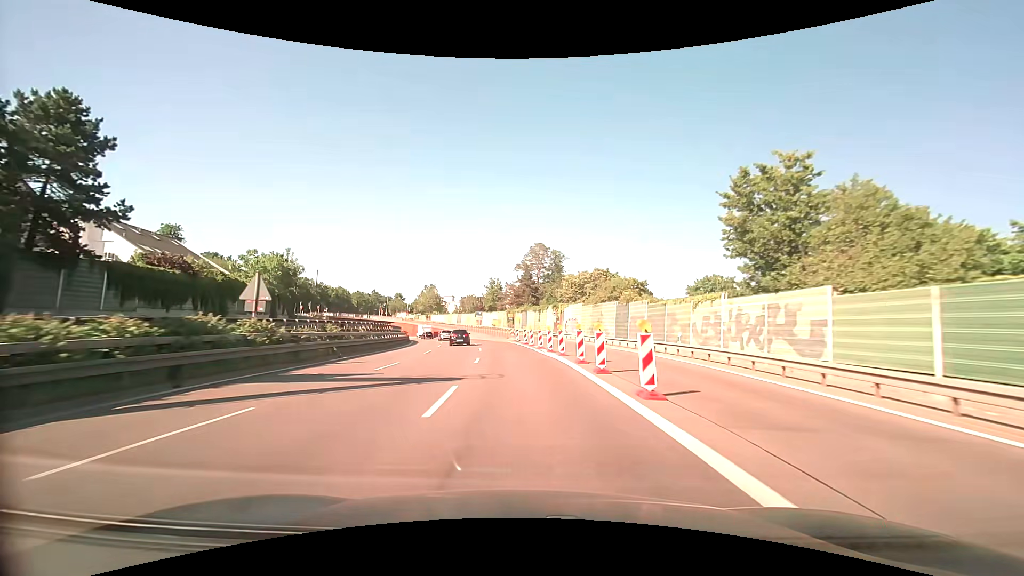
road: trunk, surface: asphalt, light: Day
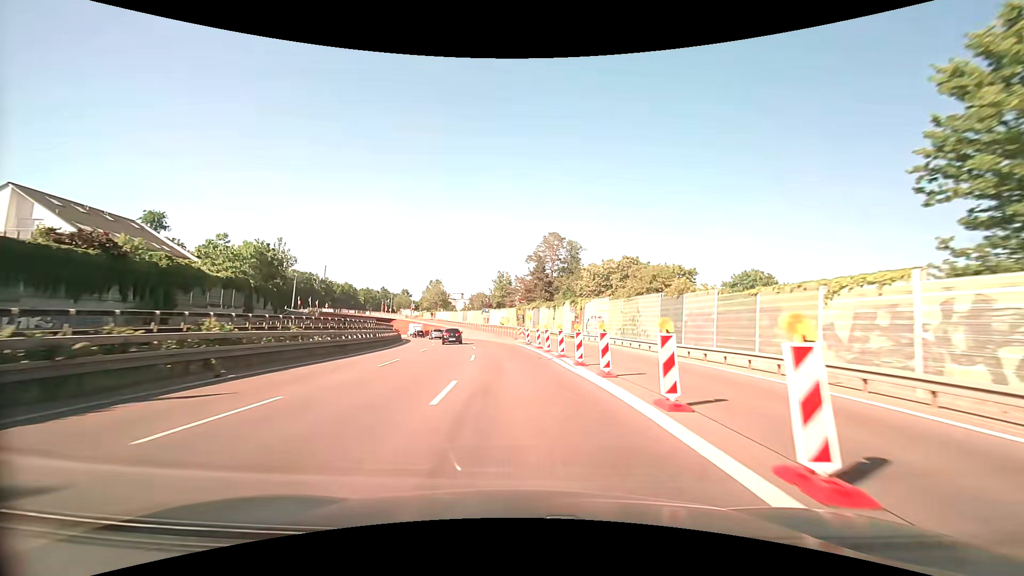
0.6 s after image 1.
(-0.1, +10.9) m; -1°
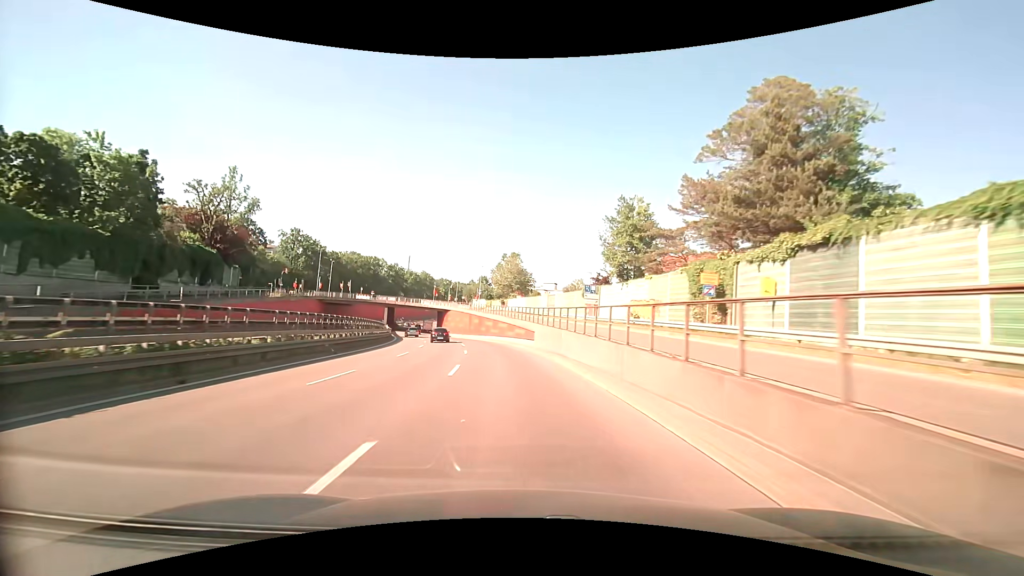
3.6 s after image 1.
(-4.7, +55.5) m; -11°
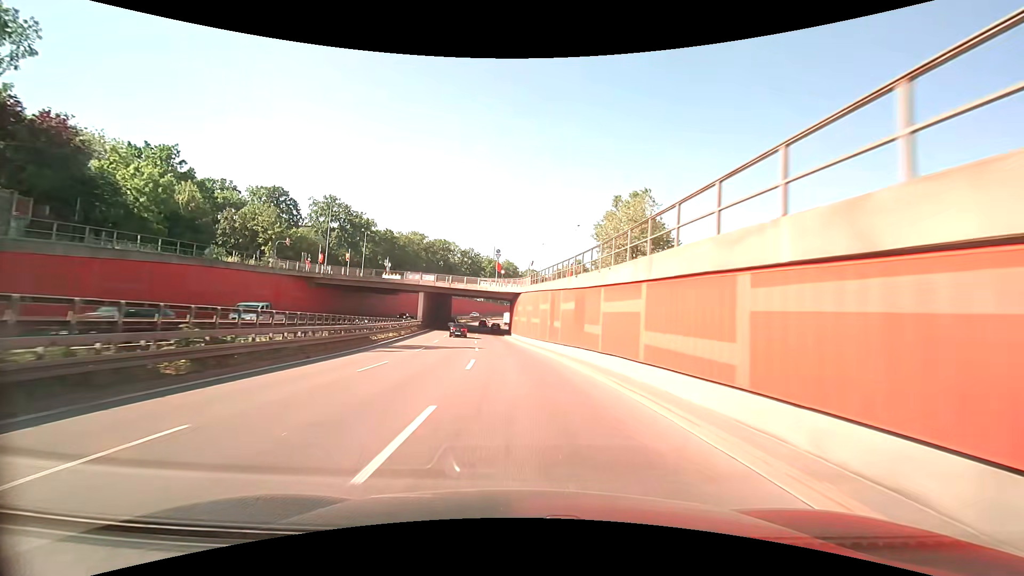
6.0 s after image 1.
(-4.3, +46.1) m; -11°
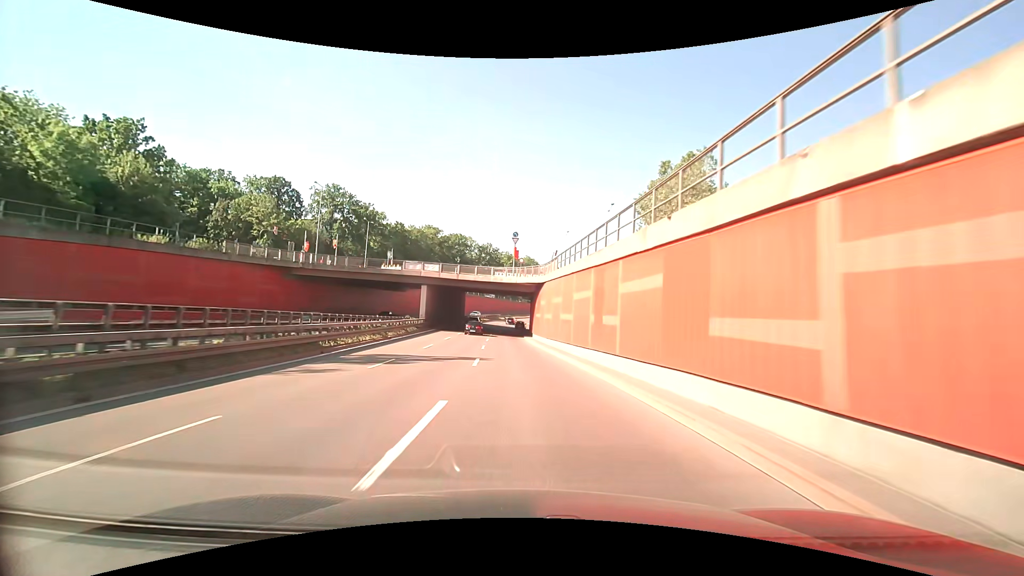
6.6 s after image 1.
(-0.3, +11.7) m; -3°
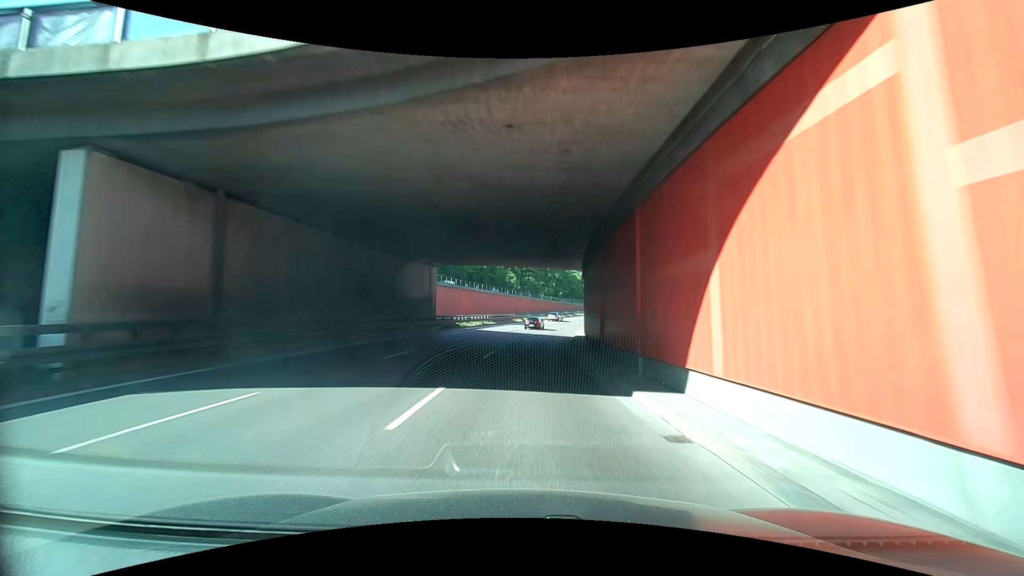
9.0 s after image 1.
(-2.0, +46.8) m; -3°
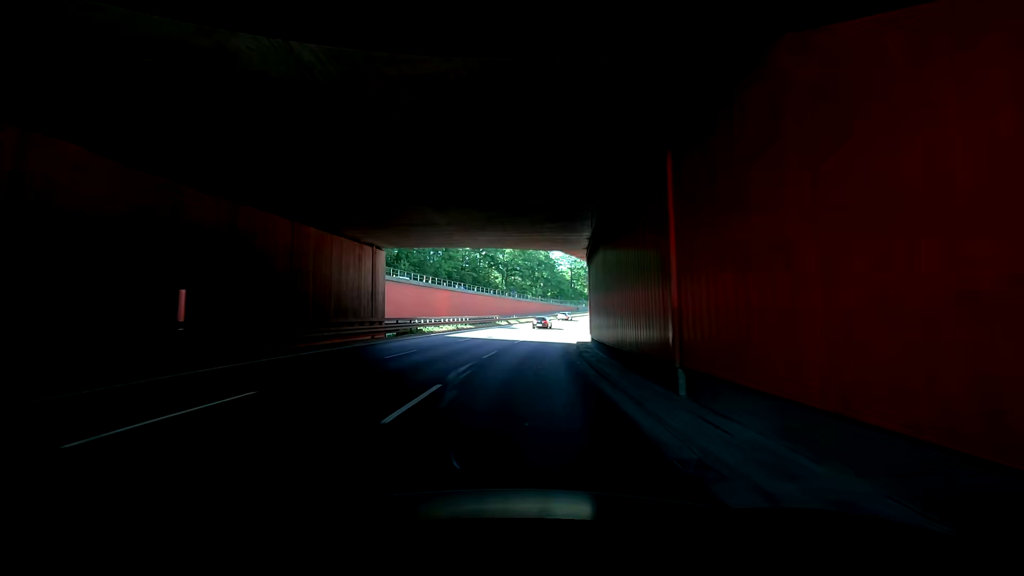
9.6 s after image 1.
(-0.2, +11.6) m; -1°
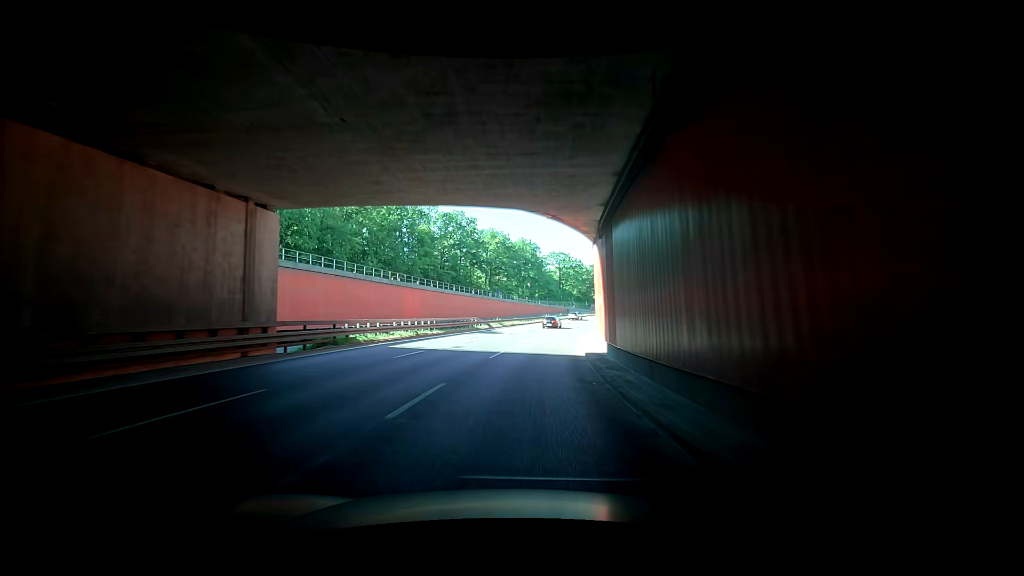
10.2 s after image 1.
(+0.3, +11.5) m; +2°
(0, +10) (0, +20) (+1, +30) (+2, +40) (+5, +50) (+7, +59) (+10, +69) (+13, +78) (+17, +88) (+21, +97) m
